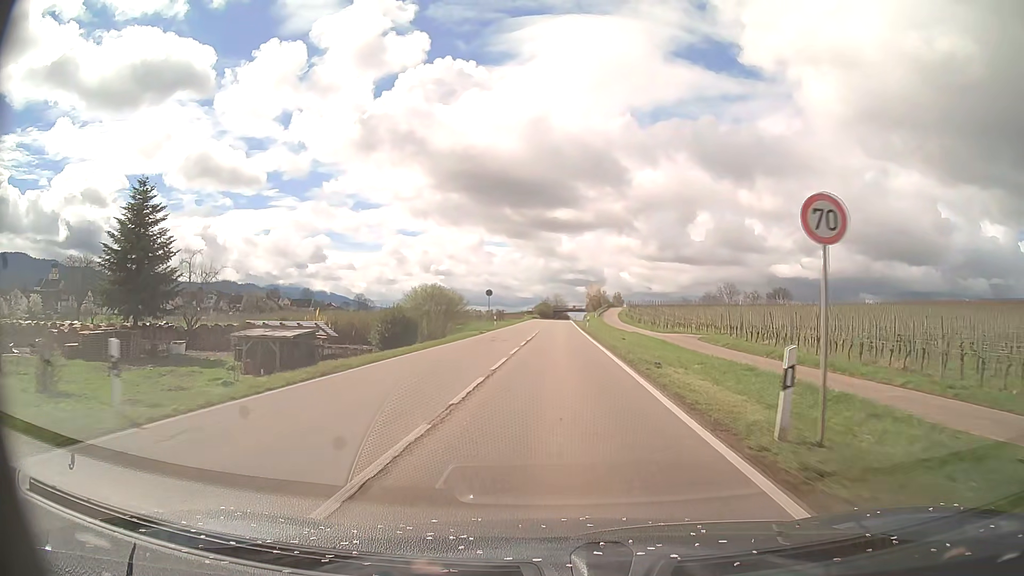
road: unclassified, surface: asphalt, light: Day
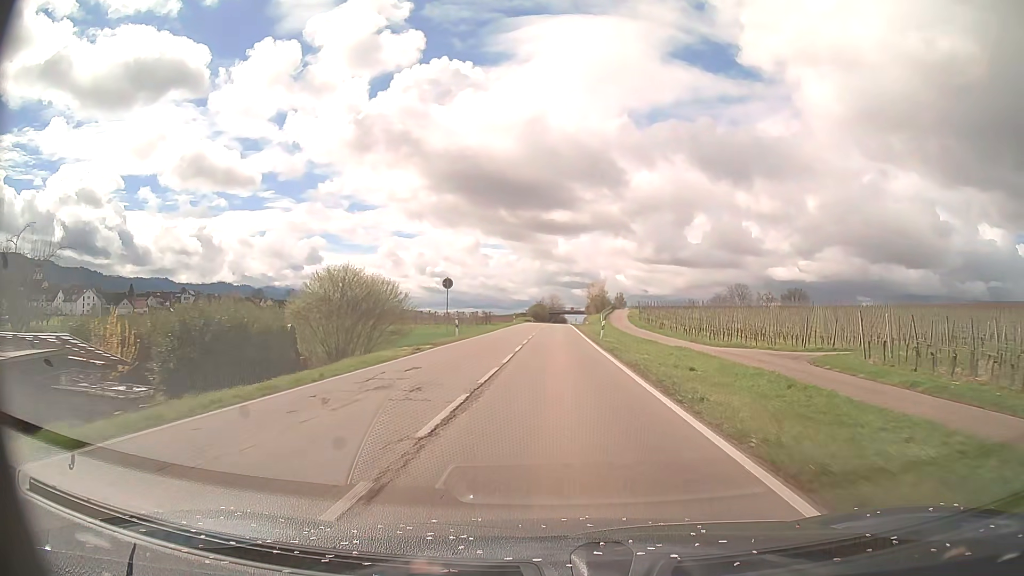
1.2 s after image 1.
(+0.1, +21.0) m; 0°
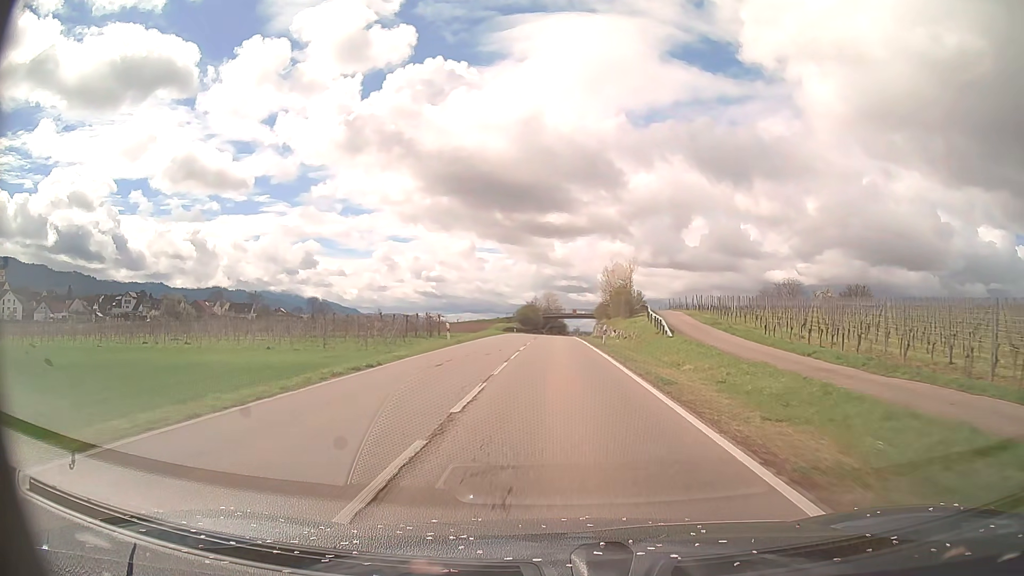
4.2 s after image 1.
(+0.1, +52.5) m; 0°
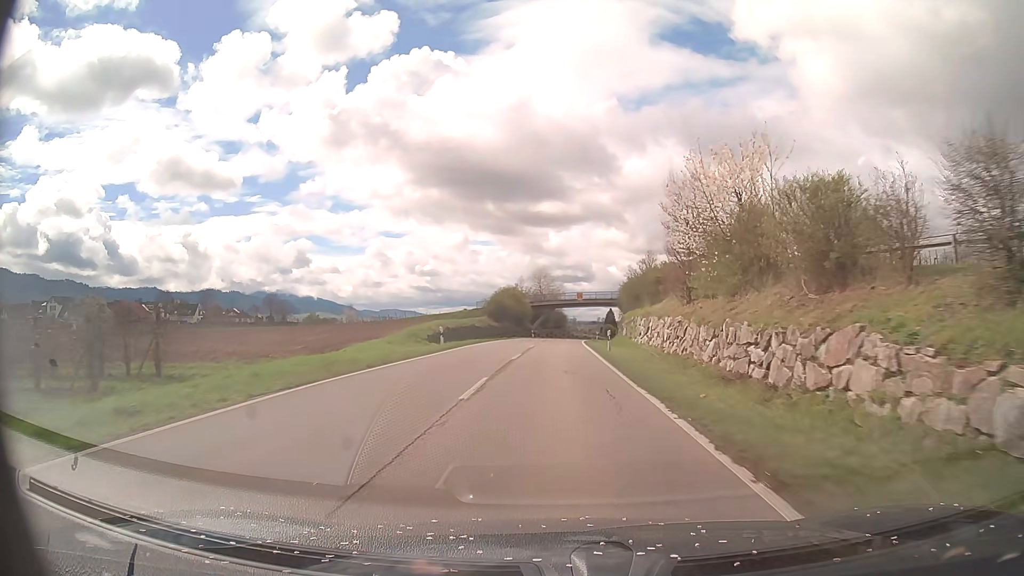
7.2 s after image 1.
(+0.3, +52.8) m; 0°
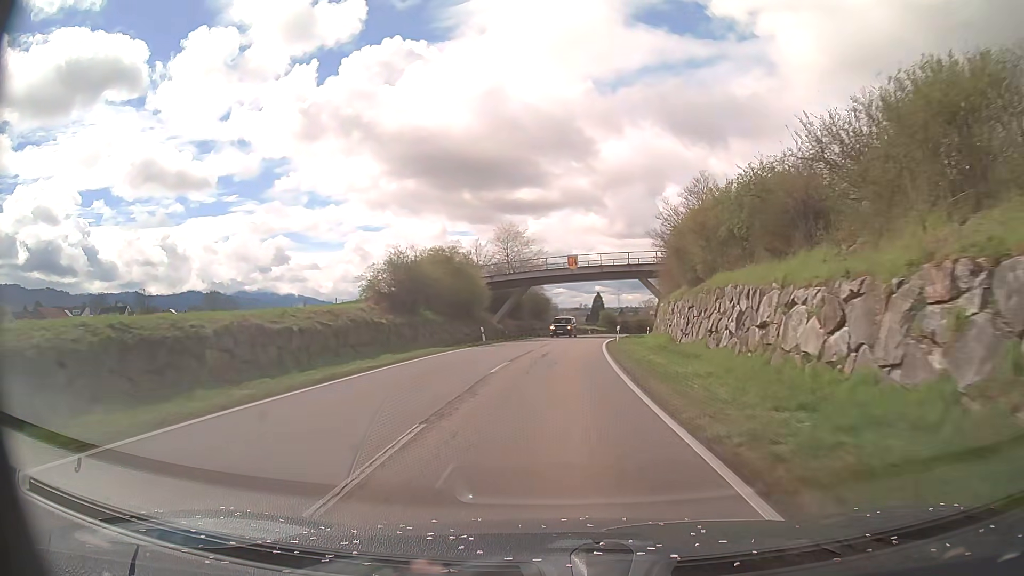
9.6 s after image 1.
(+0.4, +42.7) m; +1°
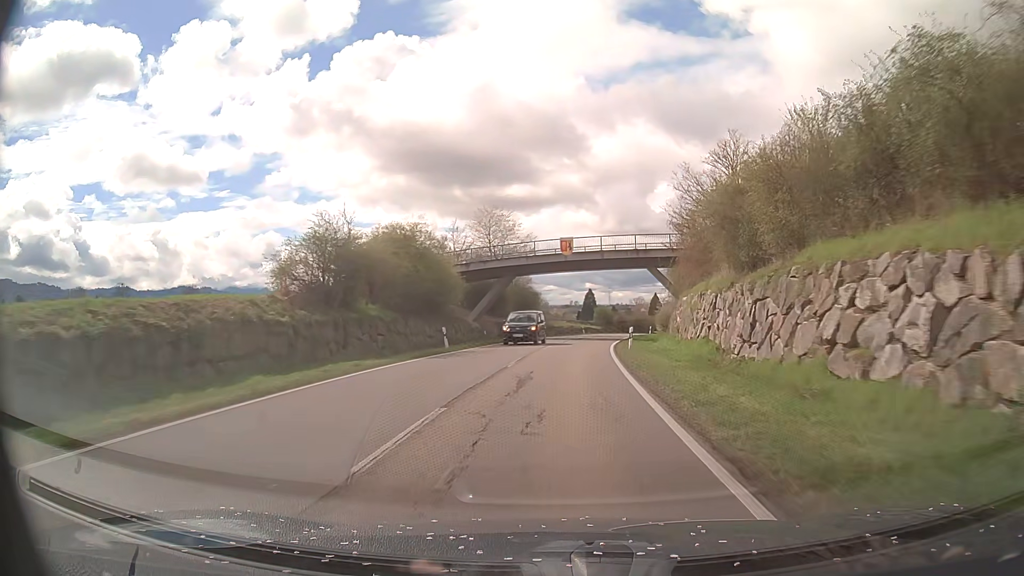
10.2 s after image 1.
(+0.1, +10.7) m; +1°
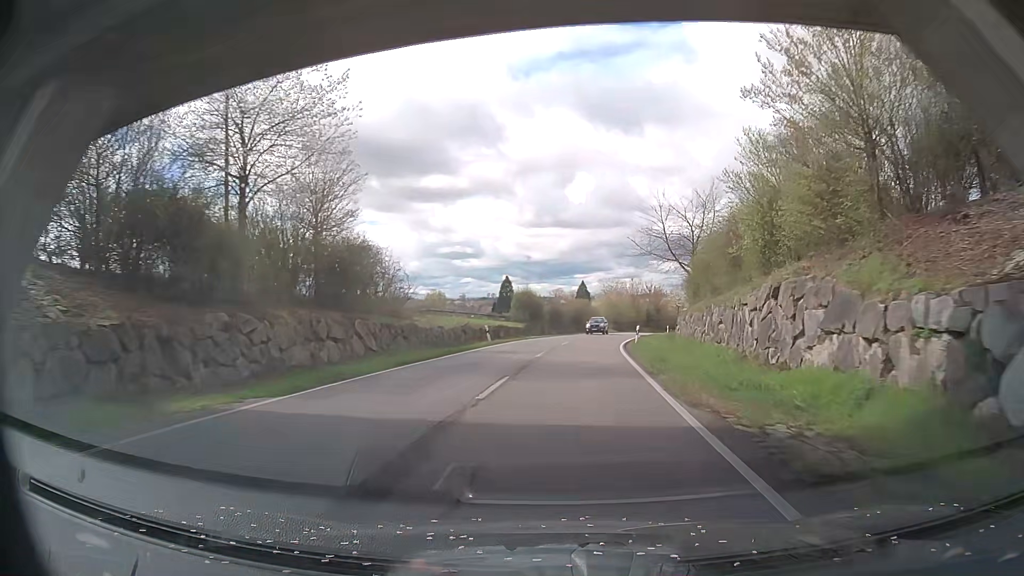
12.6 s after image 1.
(+2.5, +42.9) m; +7°
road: residential
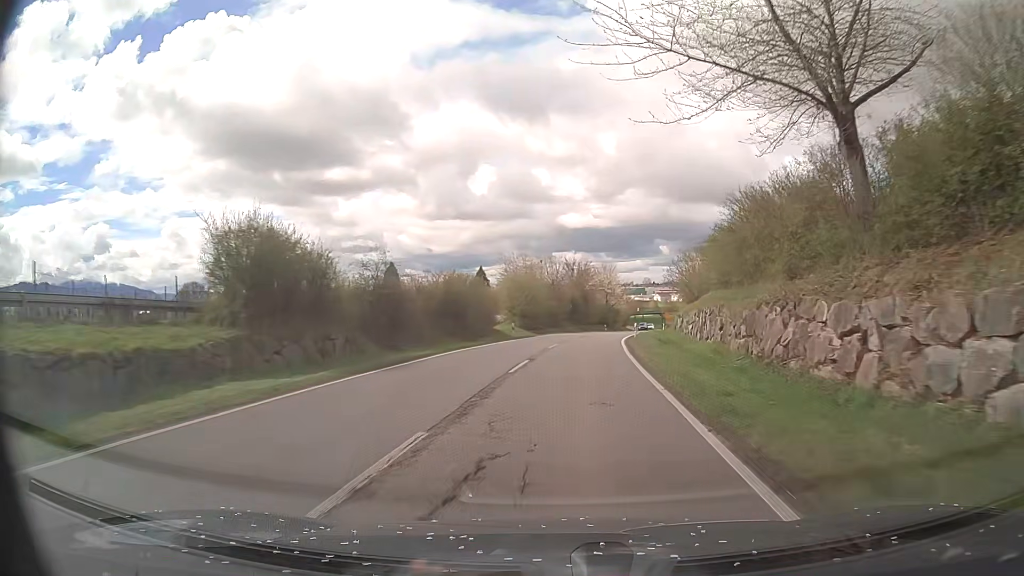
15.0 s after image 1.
(+3.1, +42.9) m; +8°
(0, +10) (+1, +20) (+2, +30) (+3, +40) (+4, +50) (+6, +60) (+8, +69) (+10, +79) (+12, +89) (+14, +99) m
